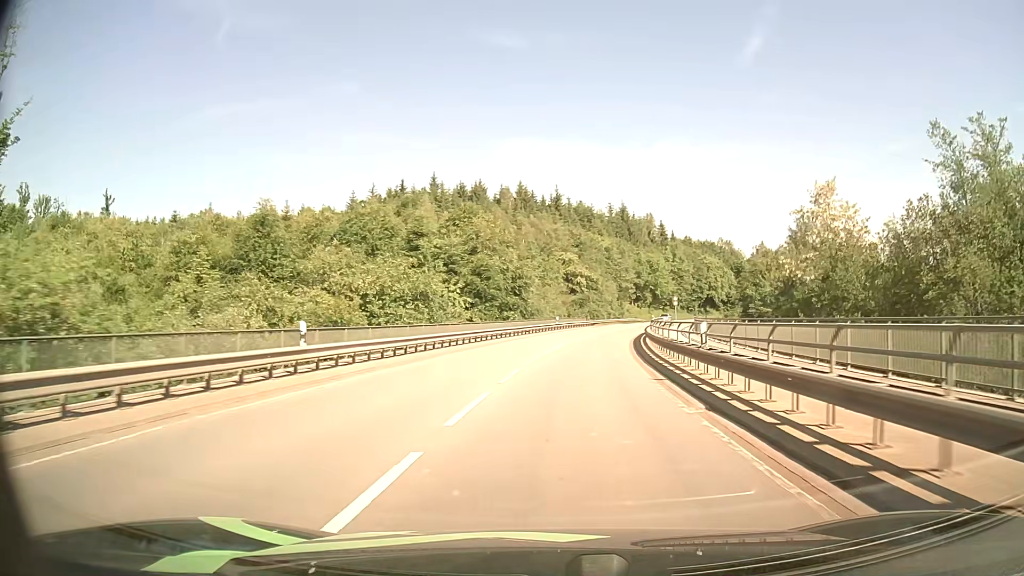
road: secondary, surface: asphalt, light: Day
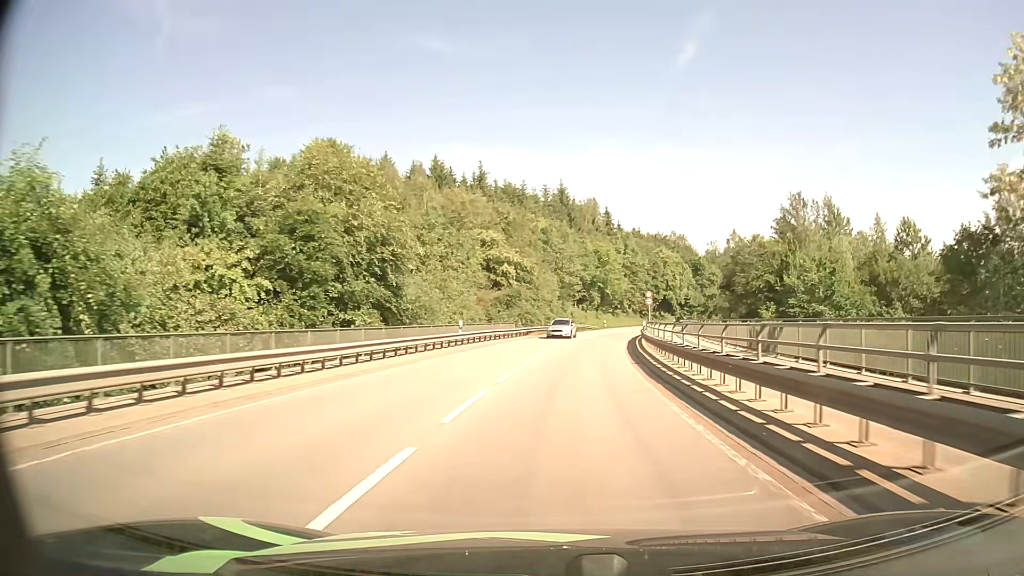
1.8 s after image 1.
(+1.6, +29.5) m; +6°
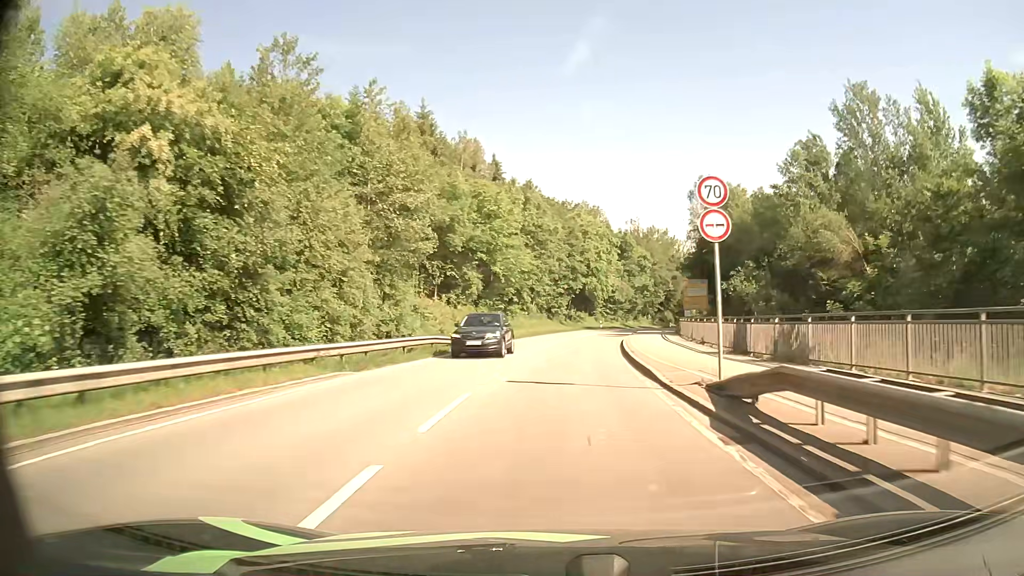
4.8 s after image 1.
(+3.8, +48.7) m; +10°
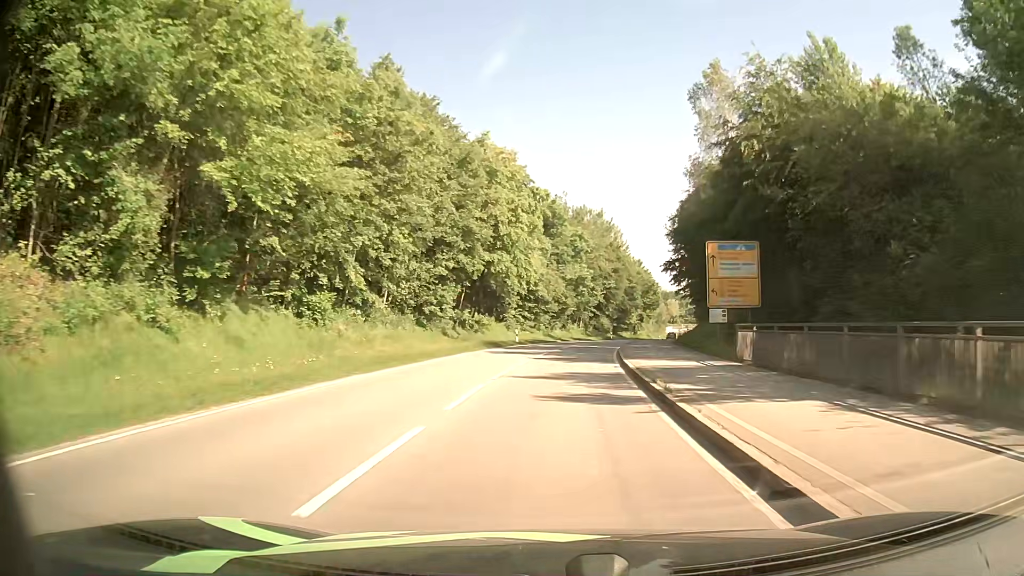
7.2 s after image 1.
(+2.3, +39.0) m; +7°
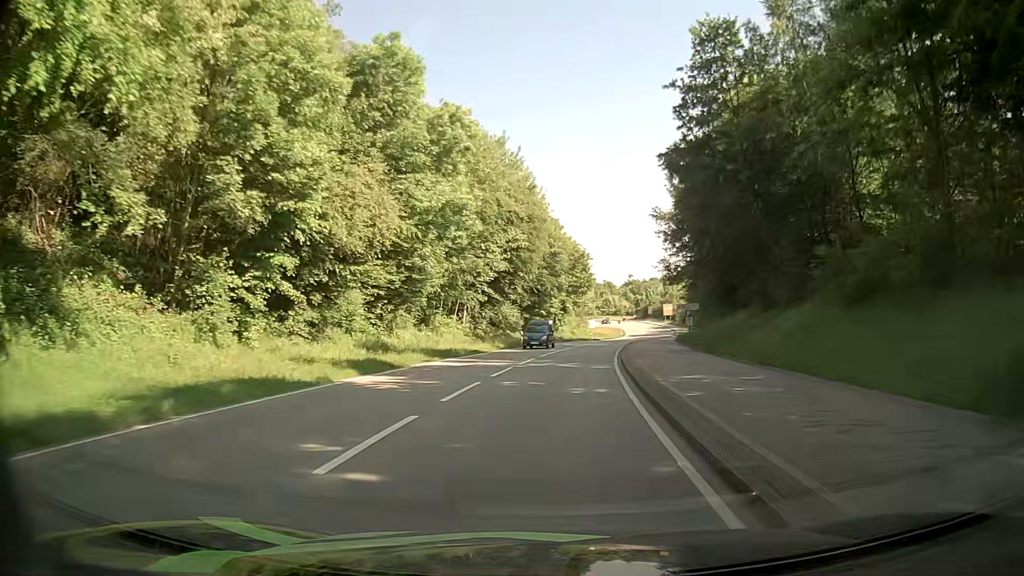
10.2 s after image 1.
(+3.6, +46.4) m; +8°
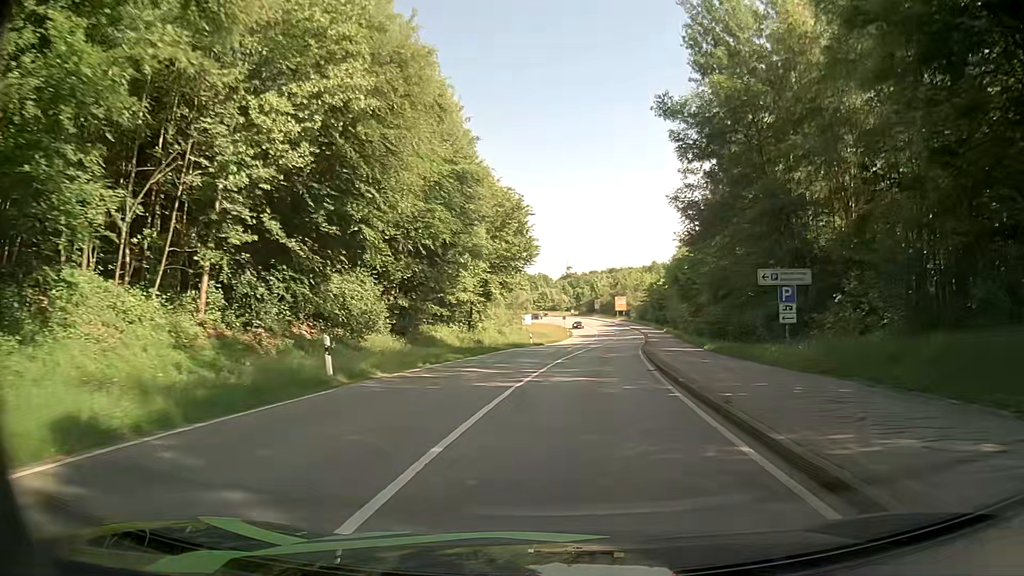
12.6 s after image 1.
(+1.6, +34.6) m; +7°
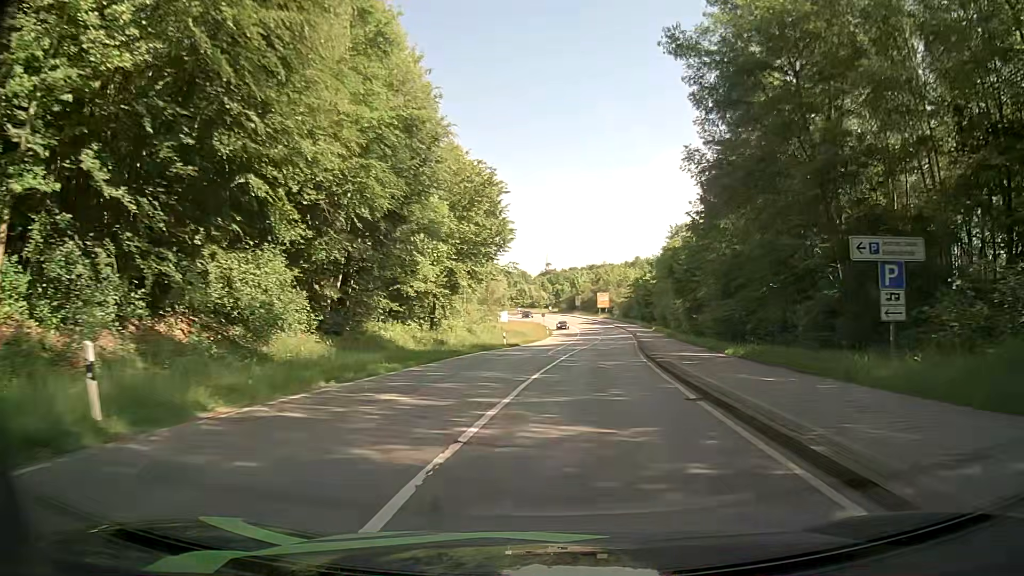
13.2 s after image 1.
(0.0, +8.6) m; +1°
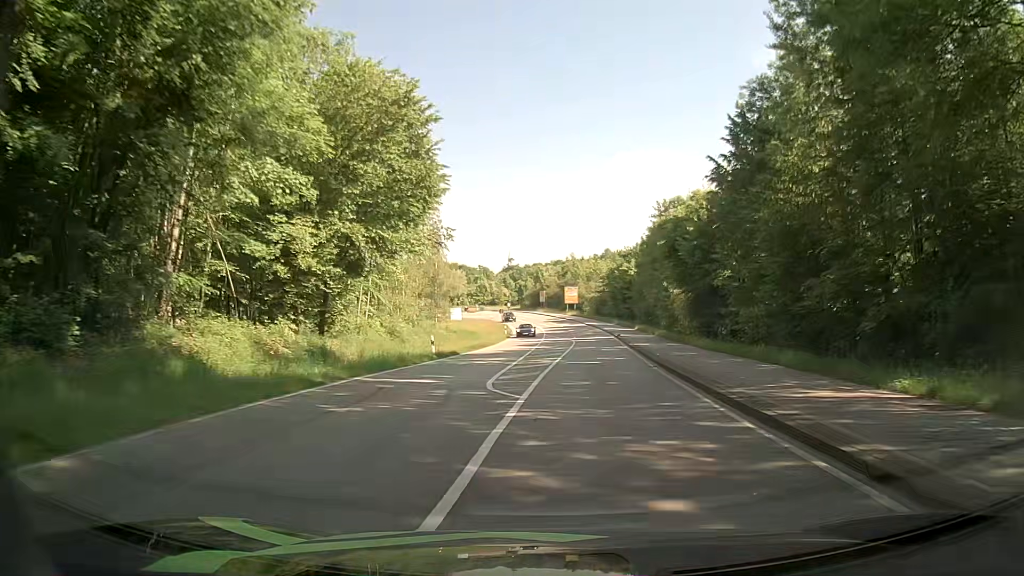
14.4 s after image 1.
(+0.5, +17.3) m; +4°
(0, +10) (0, +20) (+1, +30) (+1, +40) (+2, +50) (+2, +60) (+1, +70) (+1, +80) (0, +90) (-1, +100) m
